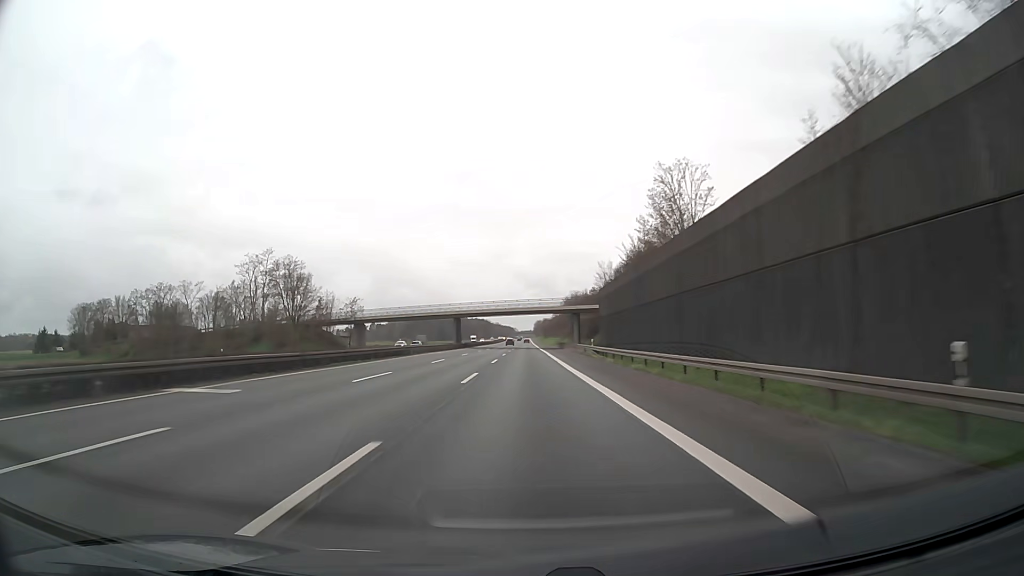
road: motorway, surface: asphalt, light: Day
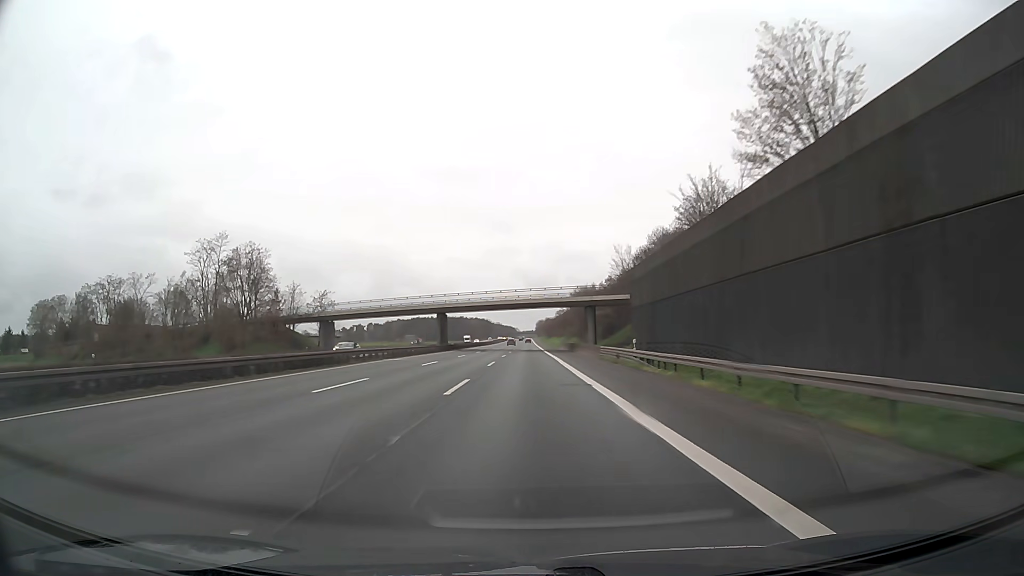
(0.0, +22.2) m; 0°
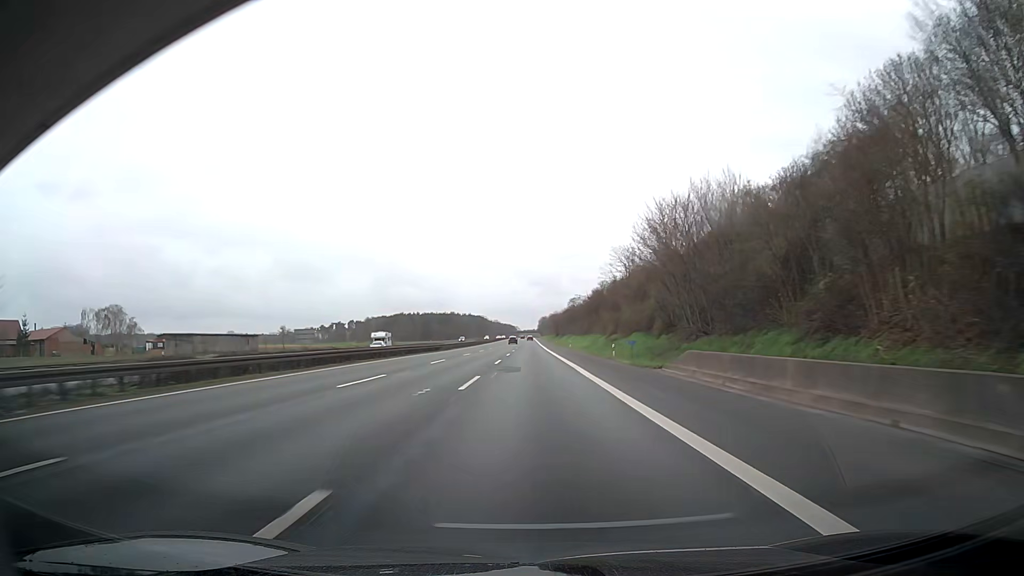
(-0.2, +88.8) m; 0°
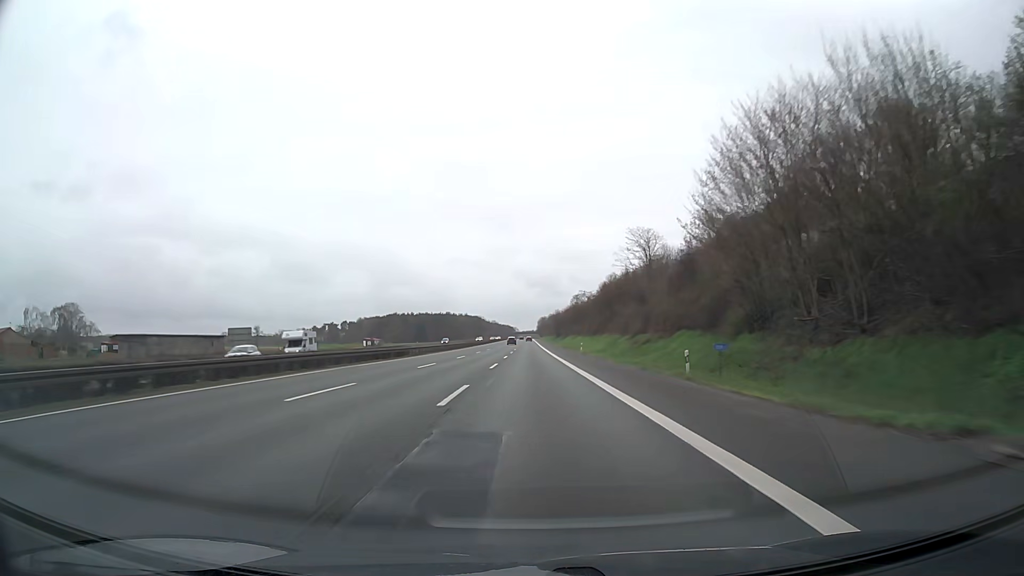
(+0.3, +22.2) m; +1°
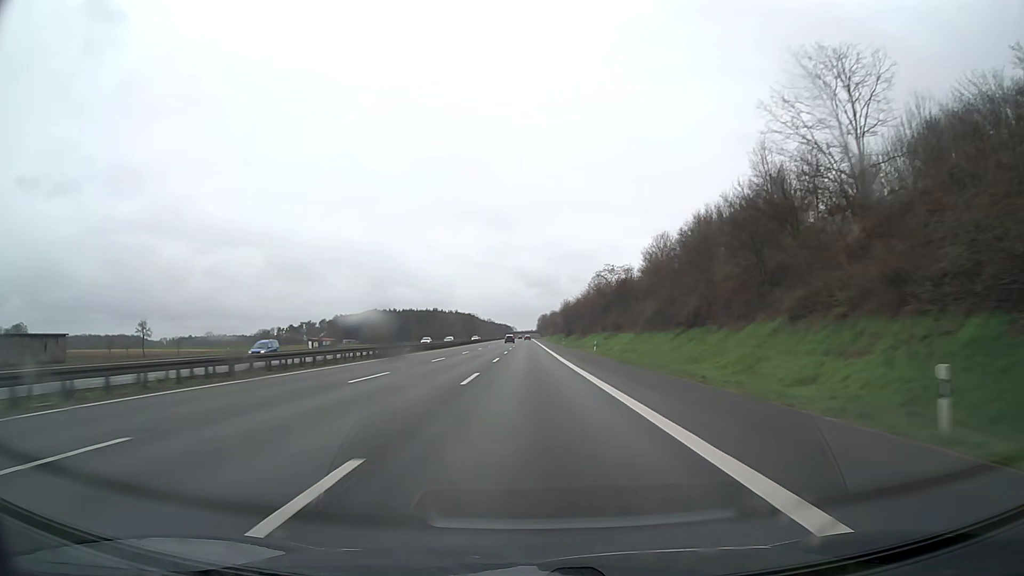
(-0.7, +66.6) m; -1°
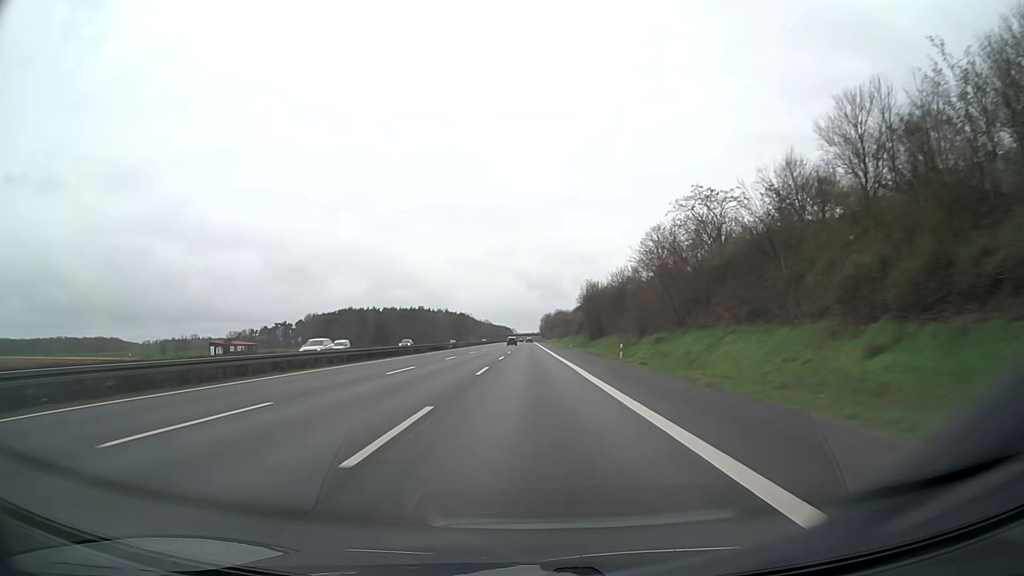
(-0.2, +66.6) m; 0°
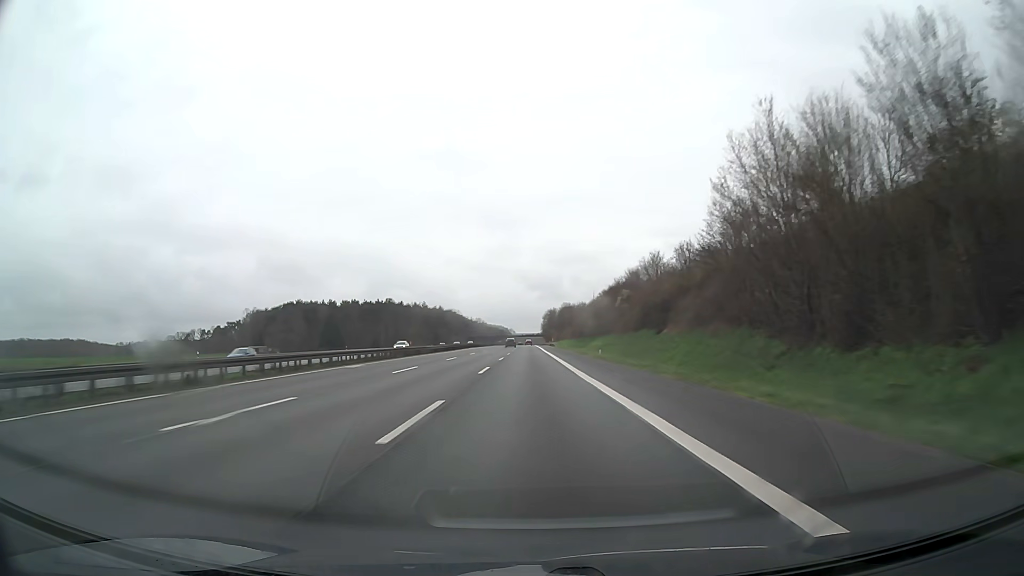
(-0.1, +88.8) m; 0°
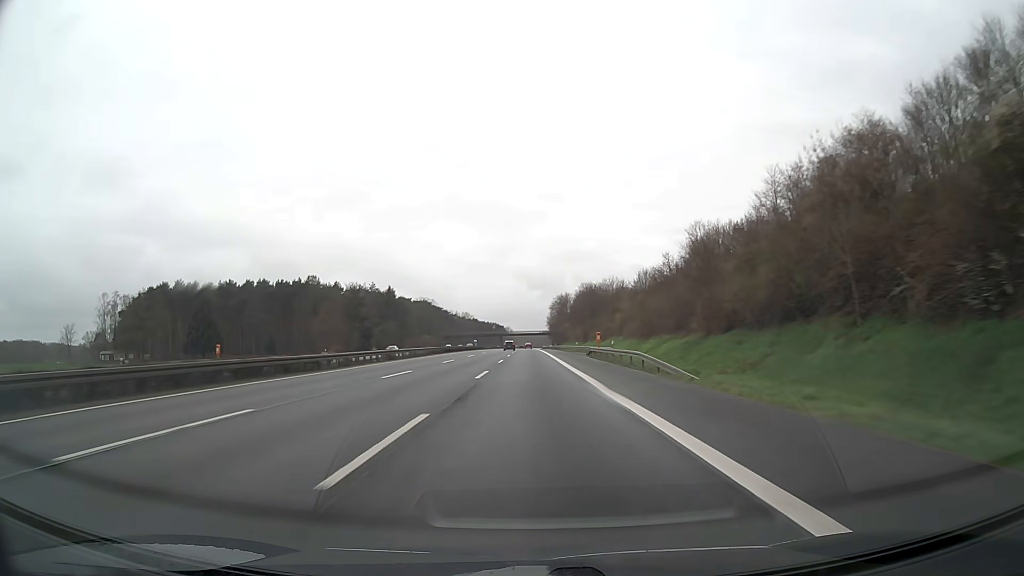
(-0.2, +111.0) m; 0°
(0, +10) (0, +20) (0, +30) (0, +40) (0, +50) (0, +60) (0, +70) (0, +80) (0, +90) (0, +100) m
